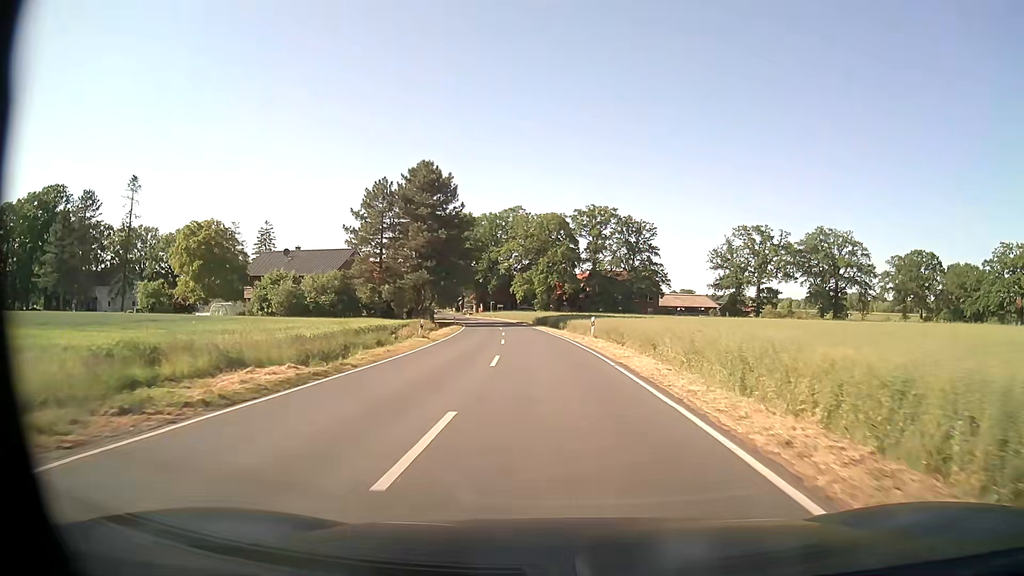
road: secondary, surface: asphalt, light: Day
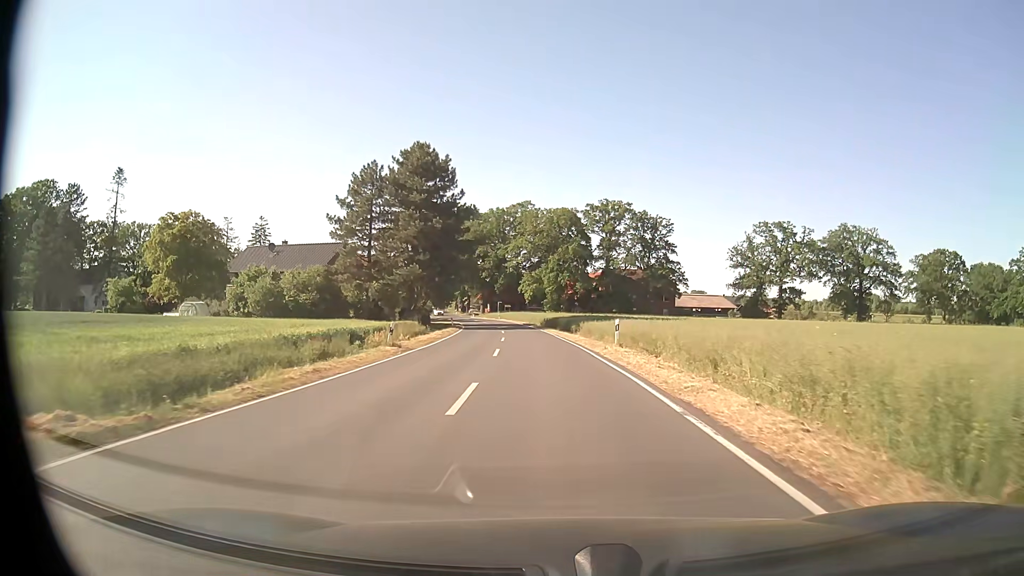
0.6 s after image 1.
(-0.1, +8.2) m; -1°
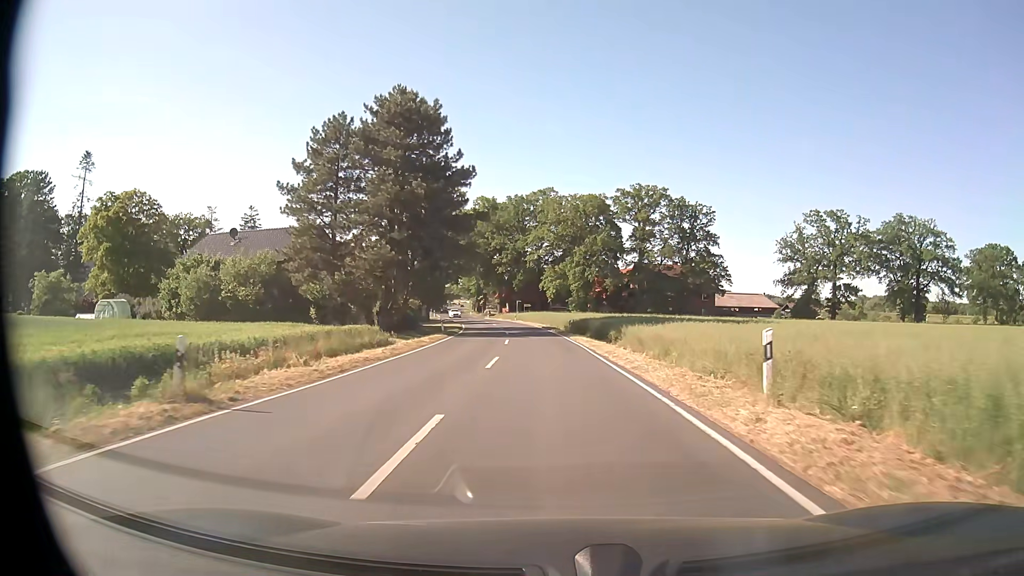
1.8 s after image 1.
(-0.3, +16.3) m; -2°
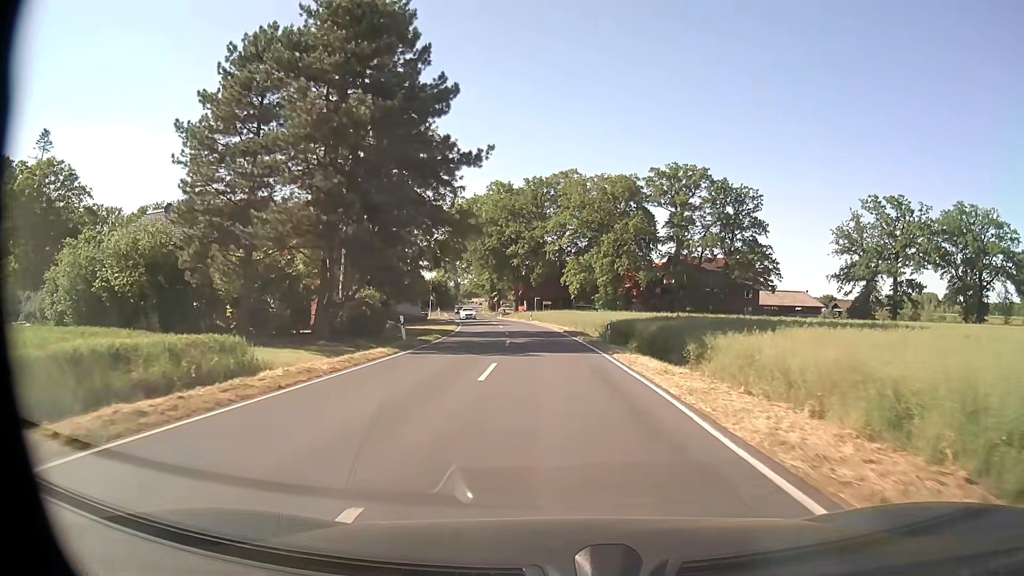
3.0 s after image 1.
(-0.3, +16.2) m; -2°
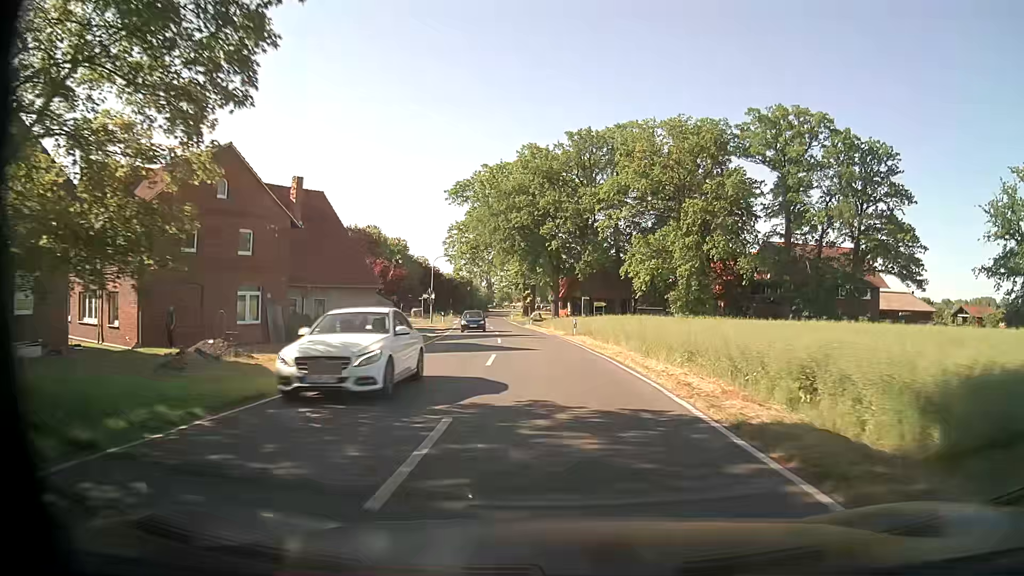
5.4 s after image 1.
(-1.1, +32.3) m; -4°
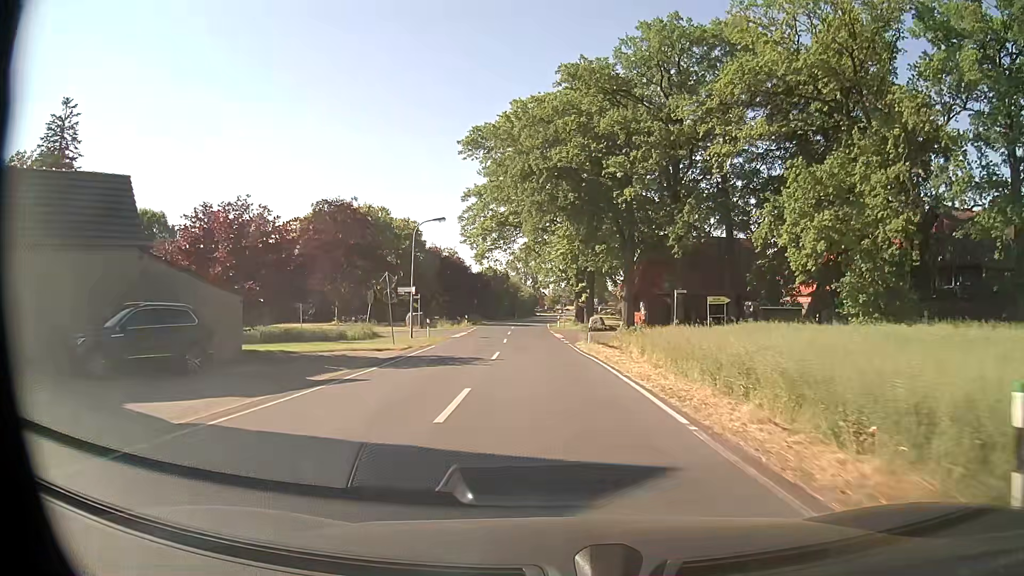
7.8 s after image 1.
(-1.4, +32.2) m; -5°
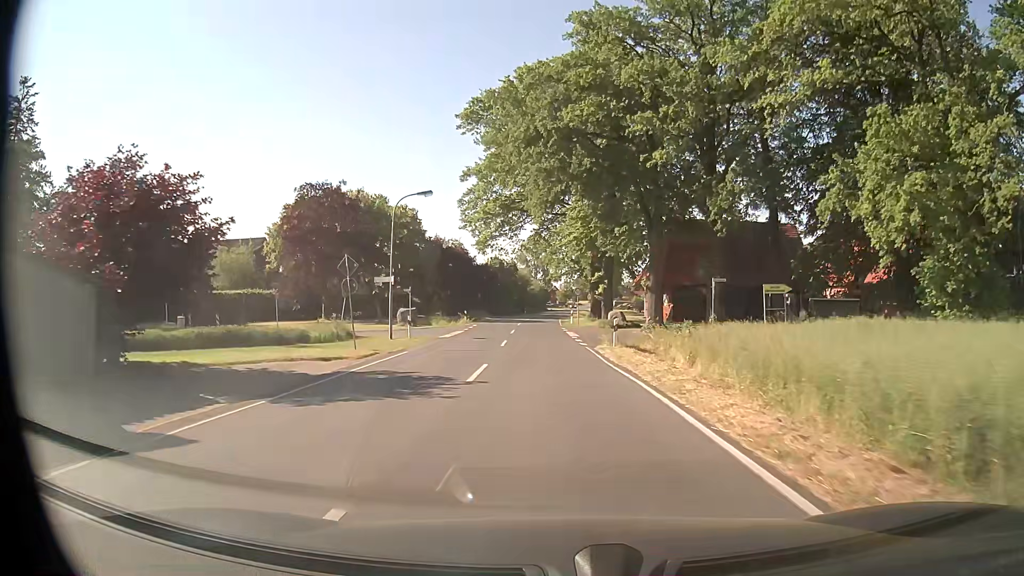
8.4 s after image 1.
(-0.1, +8.1) m; -1°
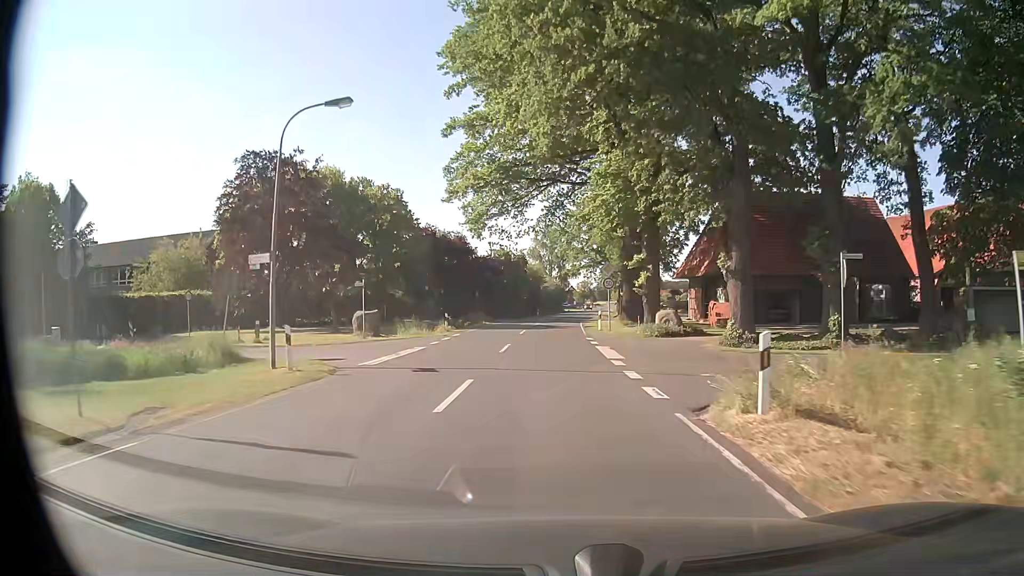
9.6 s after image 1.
(-0.3, +16.2) m; -1°
(0, +10) (0, +20) (0, +30) (0, +40) (0, +50) (0, +60) (+1, +70) (+2, +80) (+3, +90) (+4, +100) m
